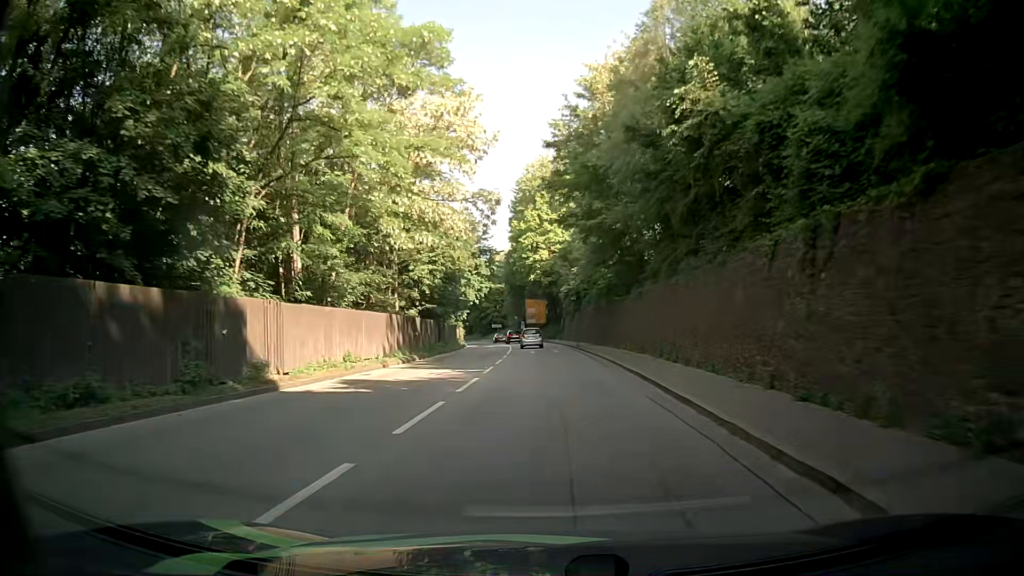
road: primary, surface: asphalt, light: Day
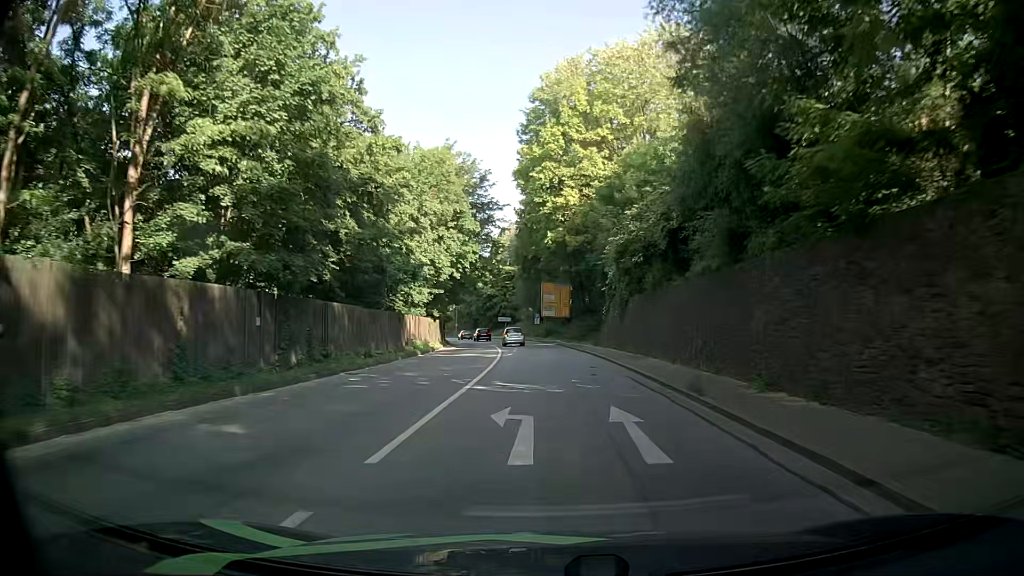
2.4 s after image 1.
(+0.1, +32.0) m; -1°
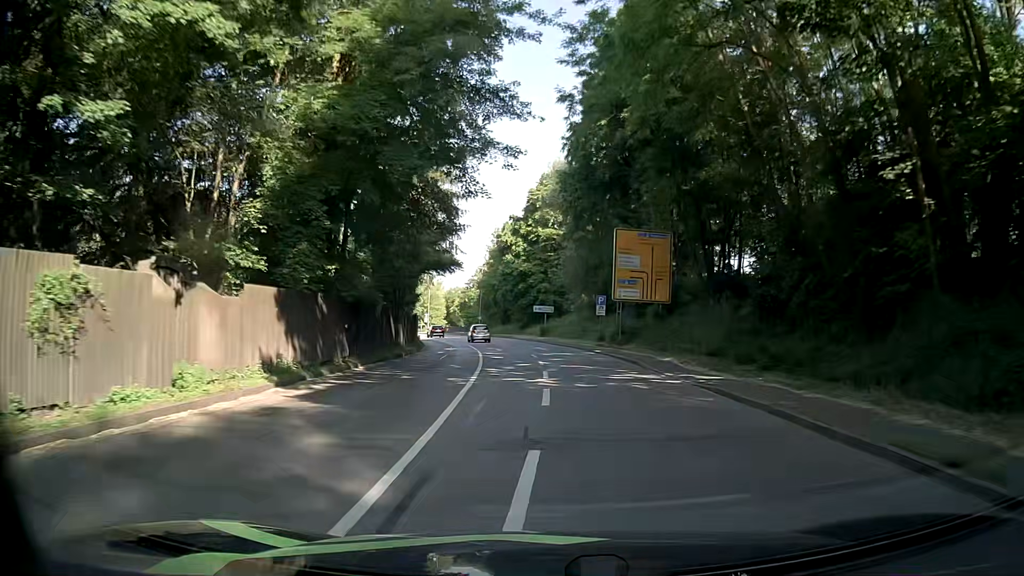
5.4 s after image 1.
(-1.3, +40.8) m; -4°
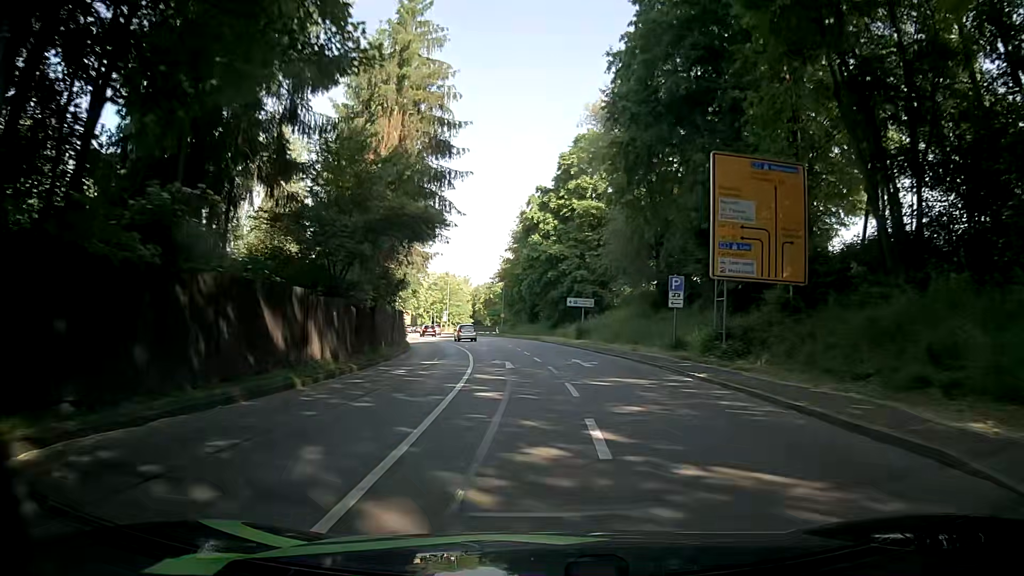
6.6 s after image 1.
(-0.3, +16.7) m; -2°
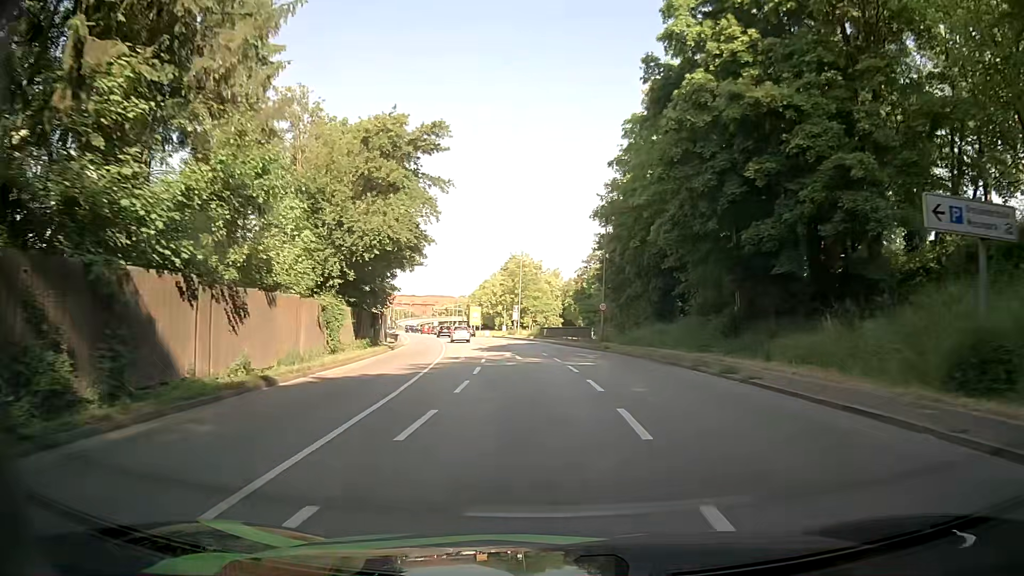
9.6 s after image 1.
(-3.0, +40.8) m; -8°
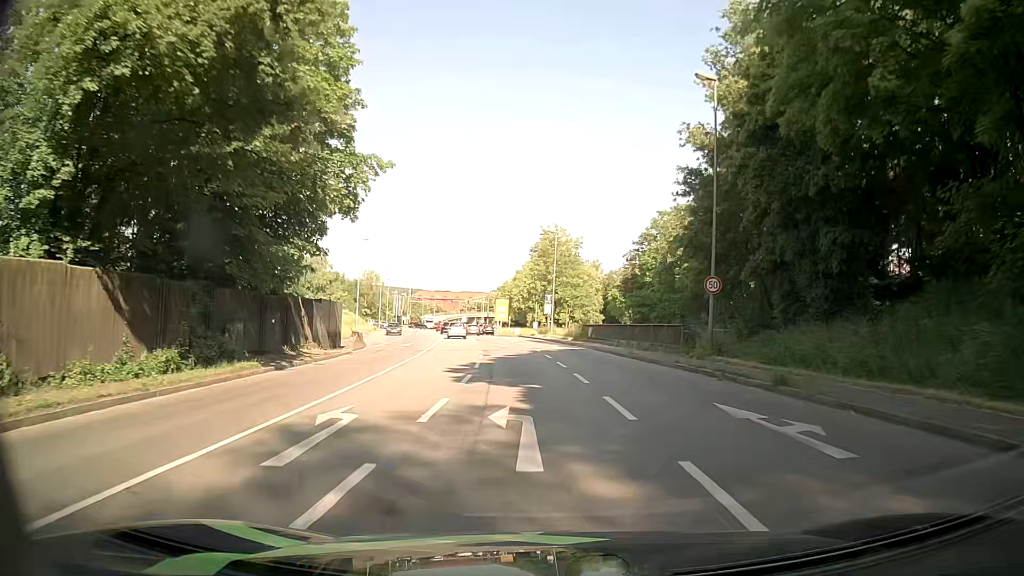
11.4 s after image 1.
(-0.6, +22.3) m; -4°
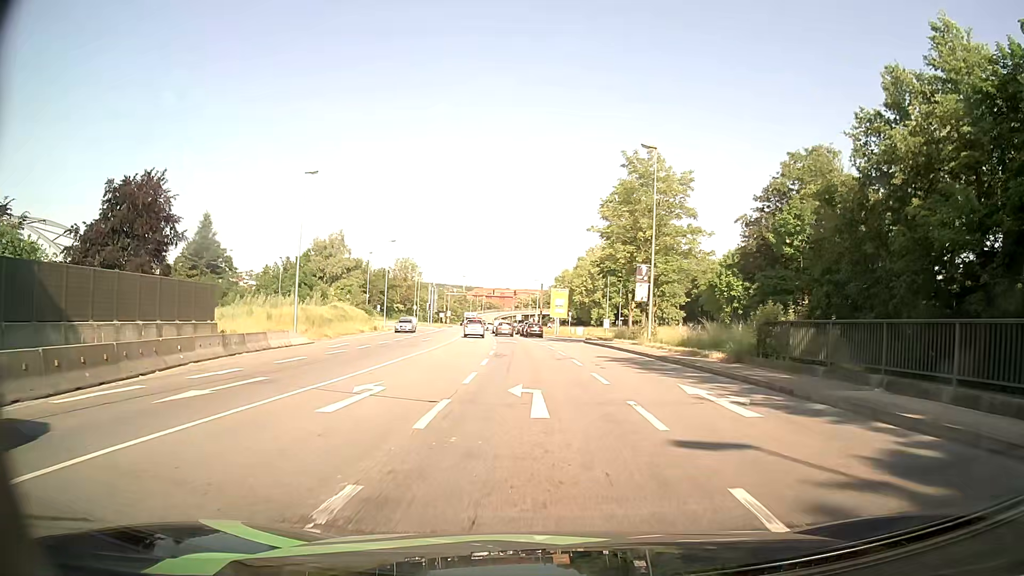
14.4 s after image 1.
(-0.8, +30.9) m; -4°
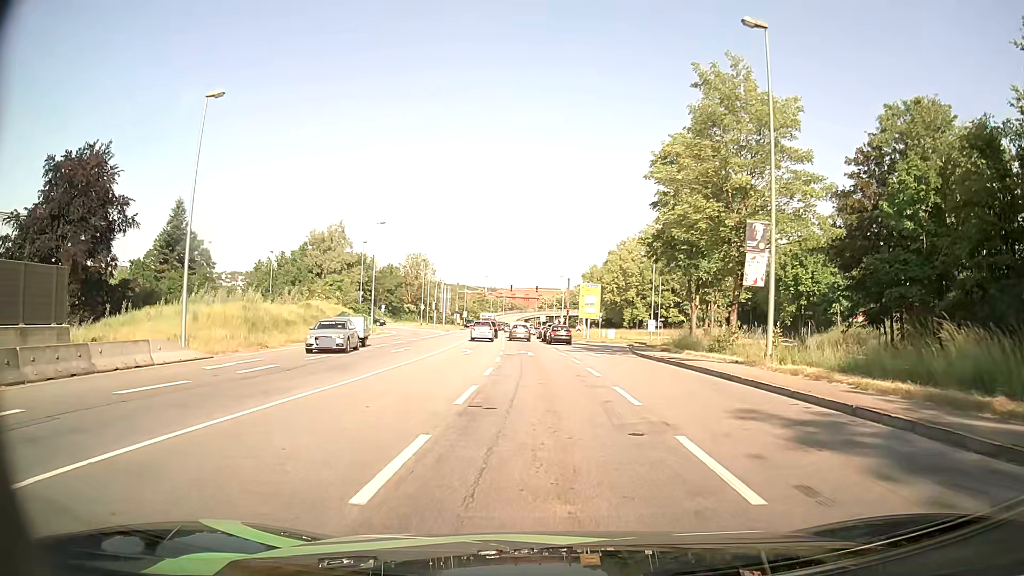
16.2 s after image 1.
(-0.2, +15.2) m; -1°
